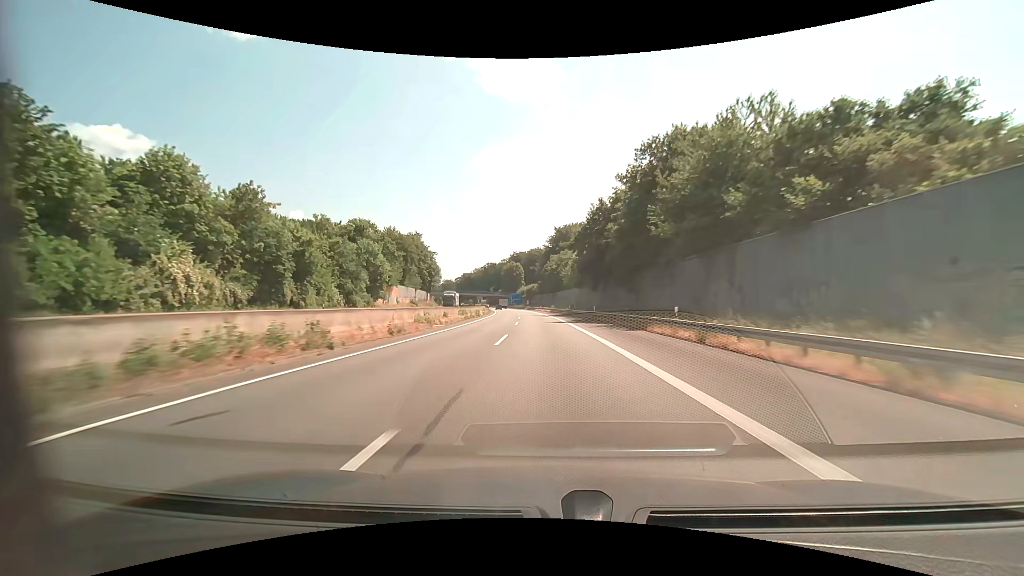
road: motorway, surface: asphalt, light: Day
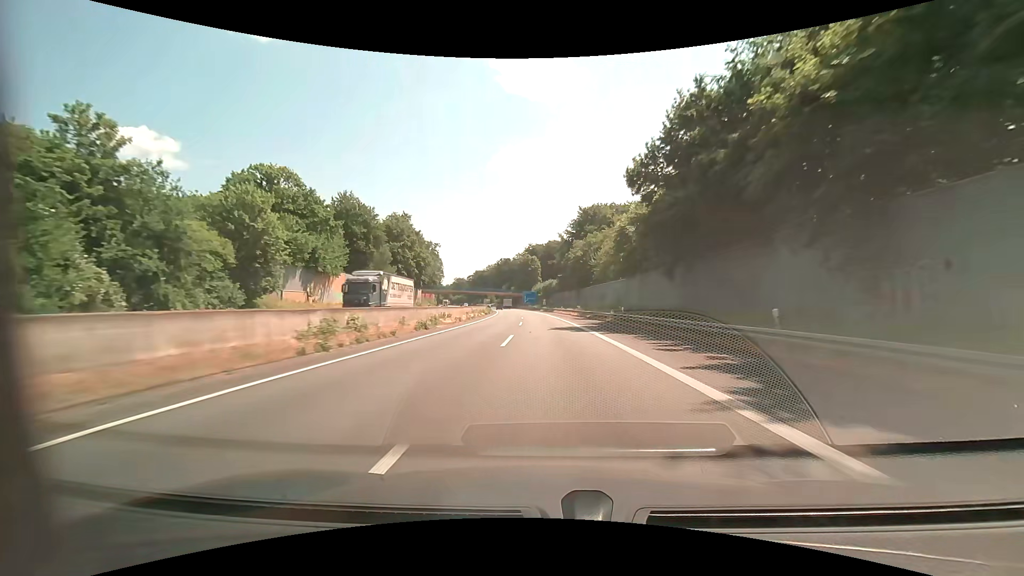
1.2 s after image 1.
(-0.7, +36.5) m; -2°
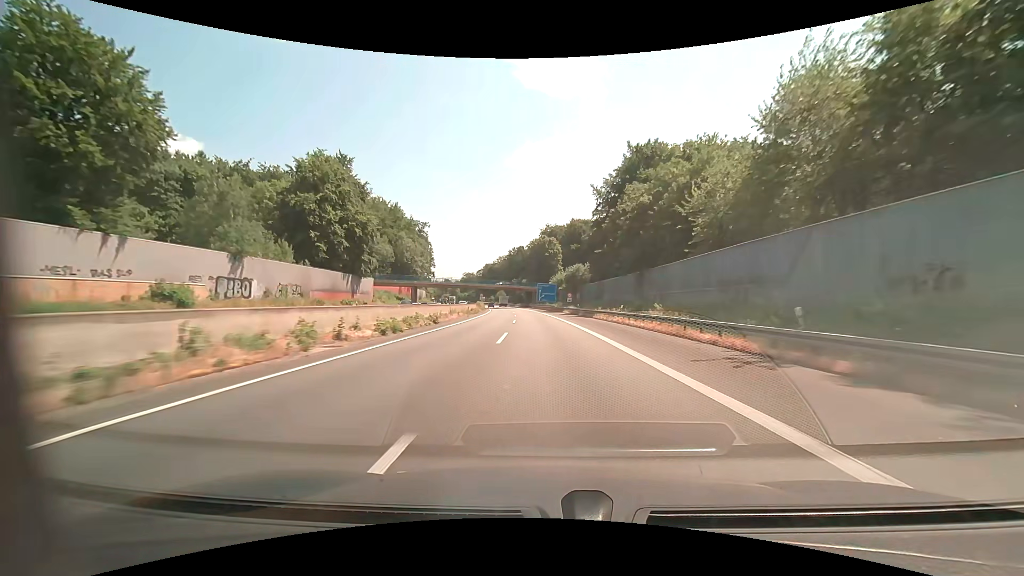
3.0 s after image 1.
(-1.1, +53.1) m; -2°
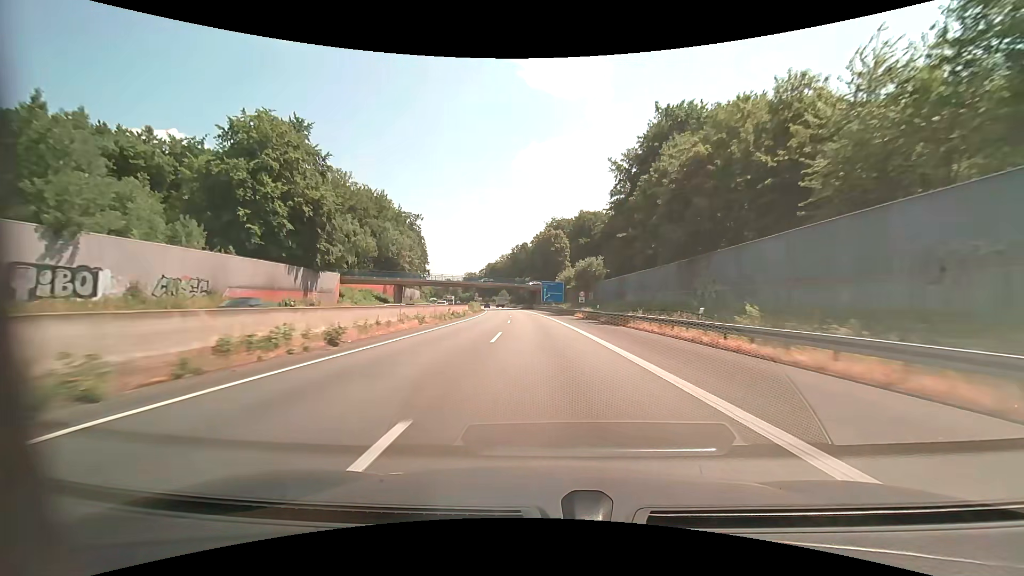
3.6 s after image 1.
(-0.1, +17.1) m; -1°
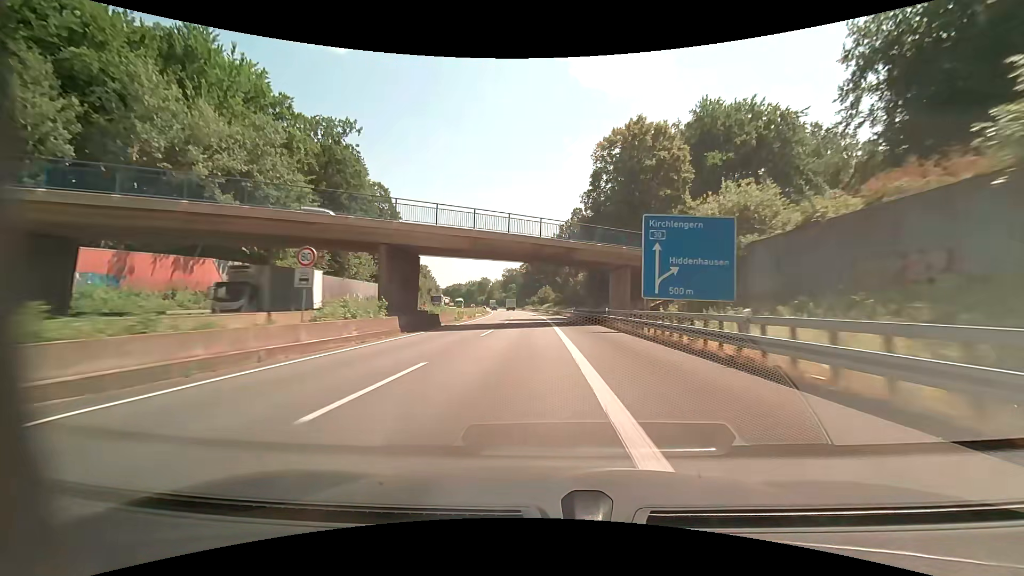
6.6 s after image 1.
(-3.1, +83.3) m; -6°
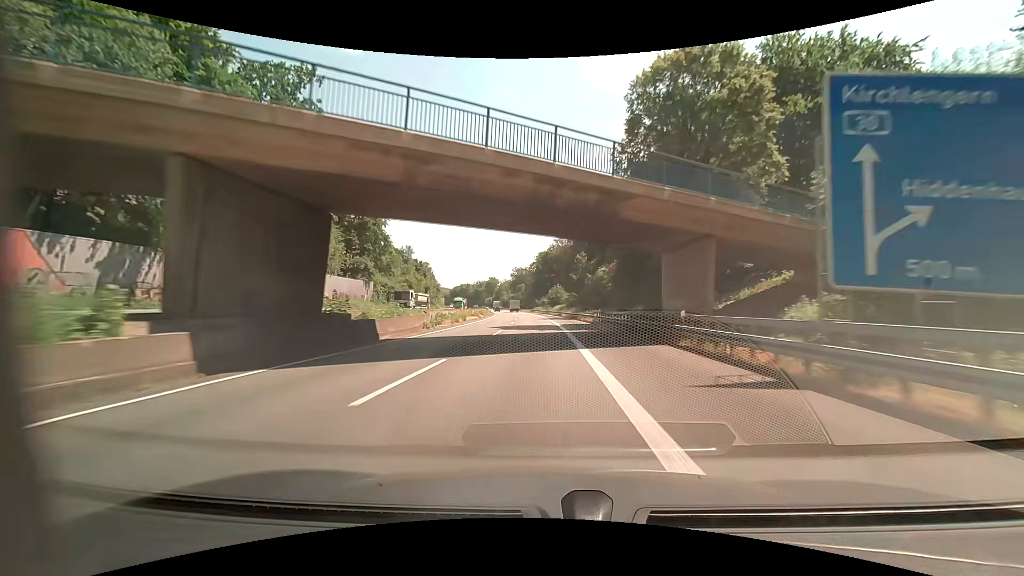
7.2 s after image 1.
(-0.3, +17.1) m; -2°
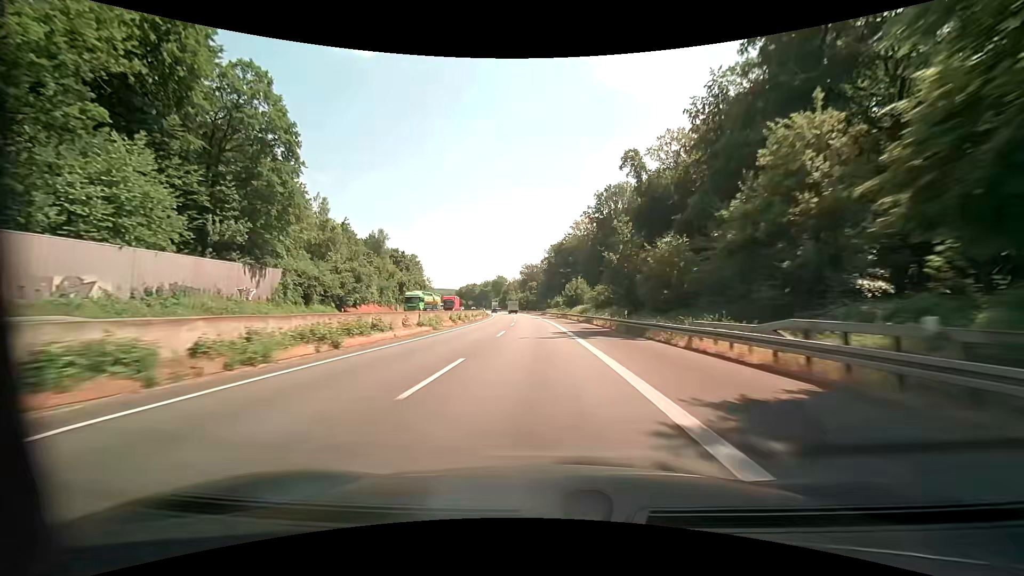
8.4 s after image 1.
(-0.4, +35.6) m; -1°
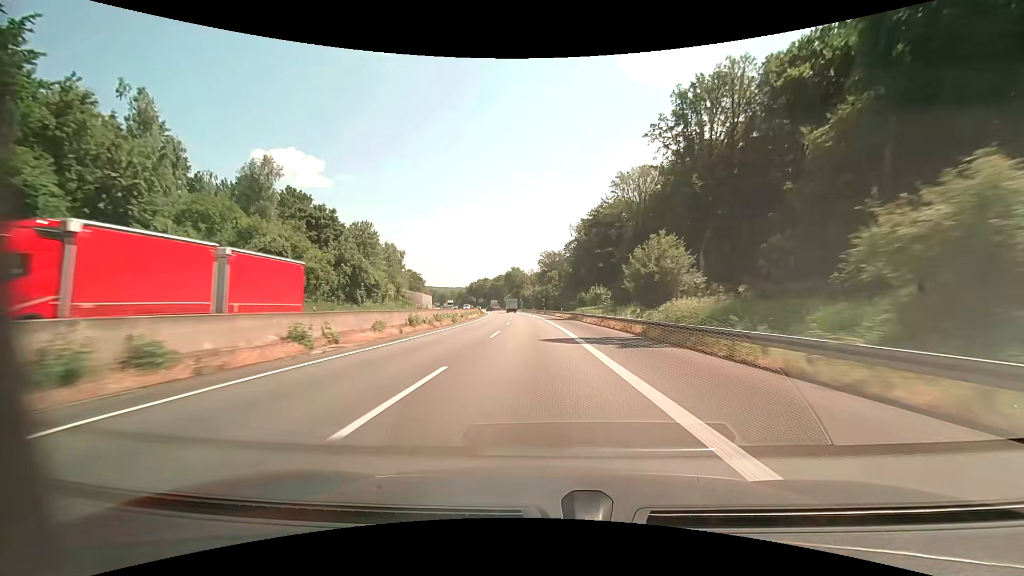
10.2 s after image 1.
(-1.3, +56.4) m; -2°
(0, +10) (0, +20) (0, +30) (-1, +40) (-1, +50) (-2, +60) (-3, +70) (-3, +80) (-4, +90) (-5, +100) m
